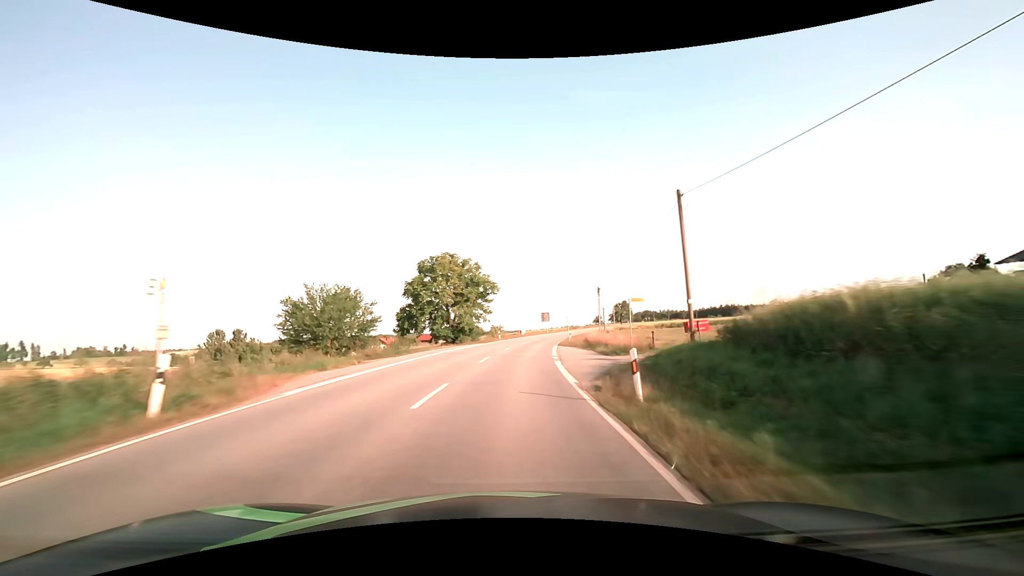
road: secondary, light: Day
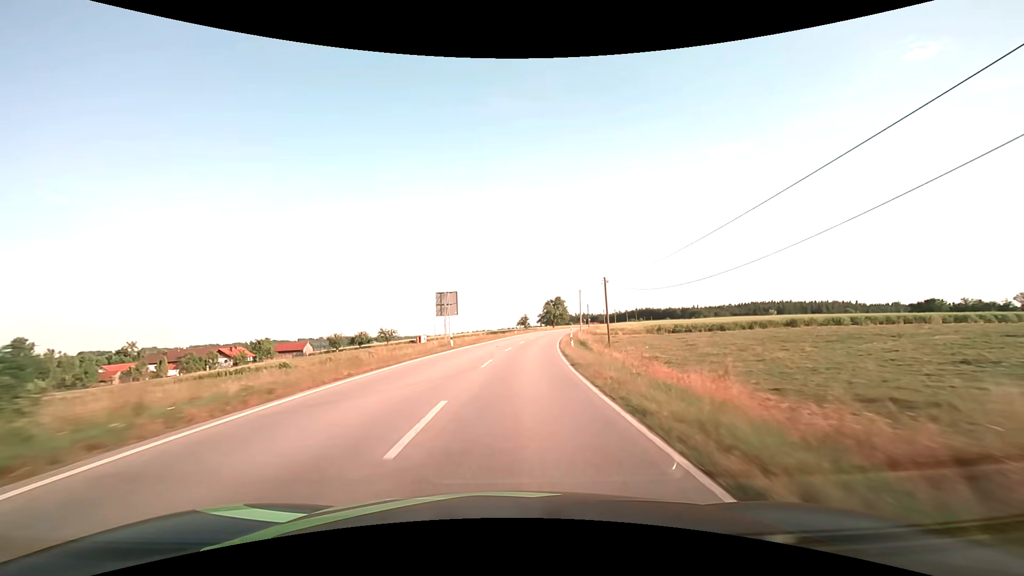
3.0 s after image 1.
(+5.4, +62.5) m; +10°
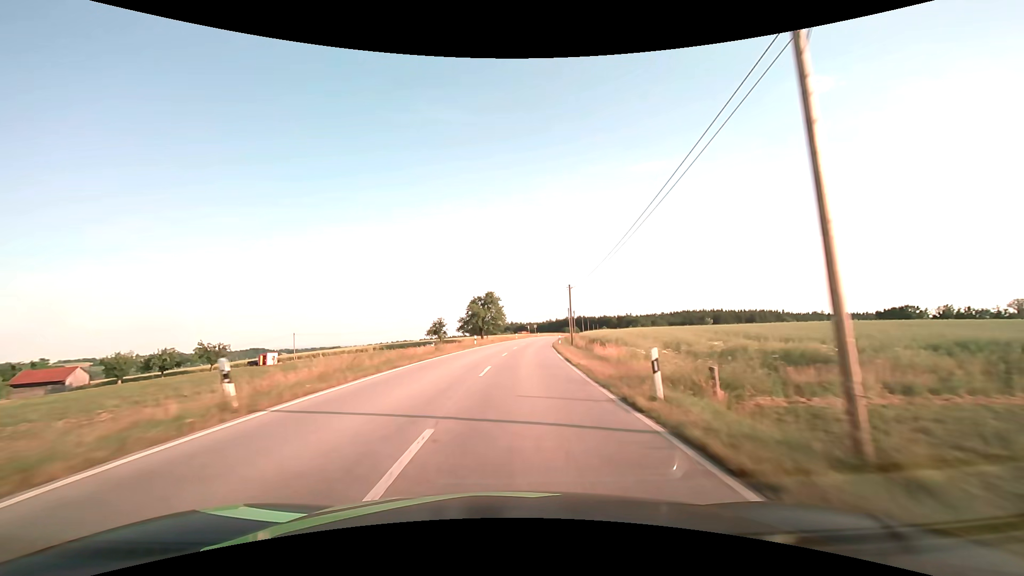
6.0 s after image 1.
(+4.9, +62.2) m; +9°
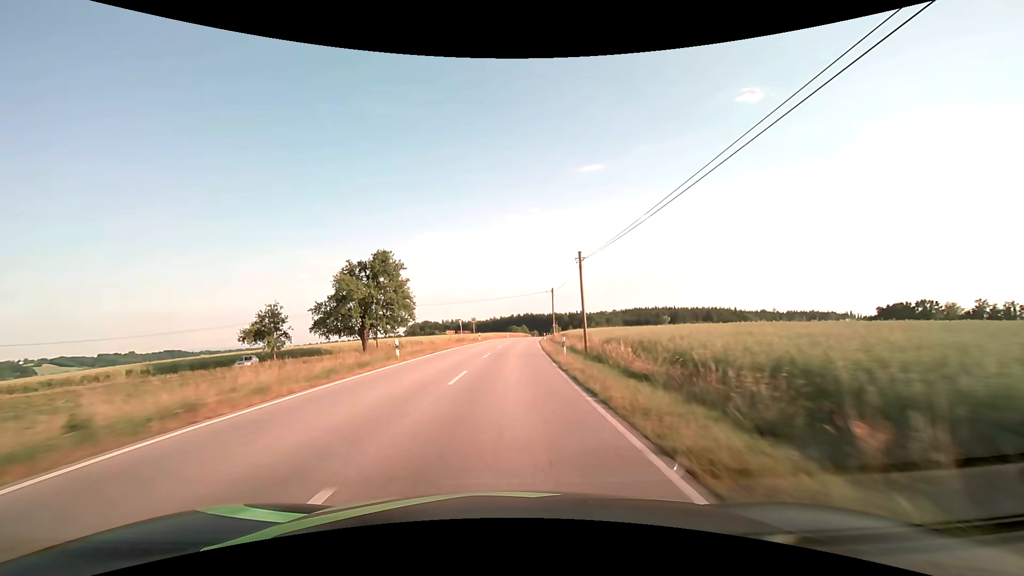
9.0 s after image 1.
(+4.2, +62.2) m; +7°
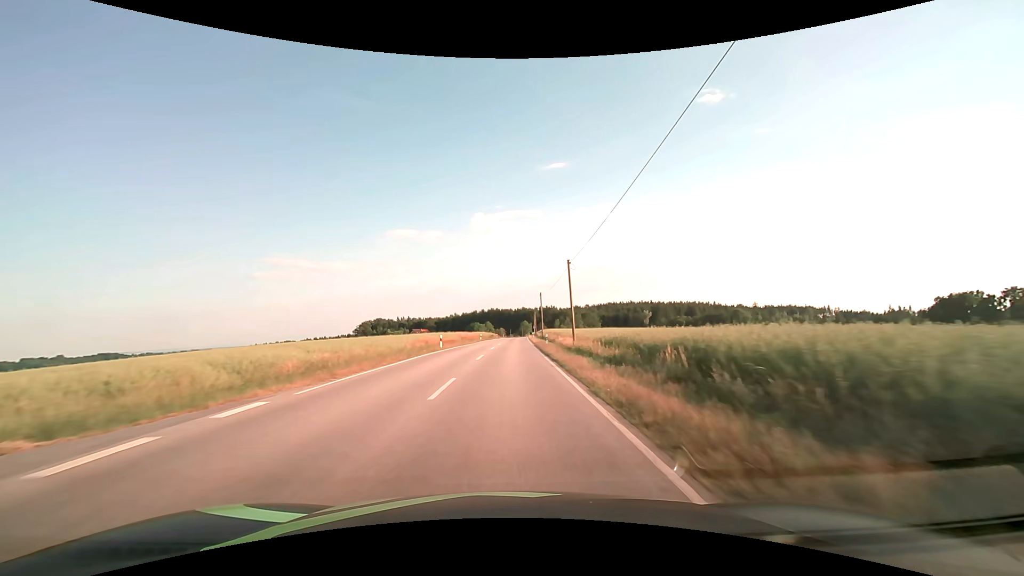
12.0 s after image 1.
(+2.4, +62.4) m; +4°
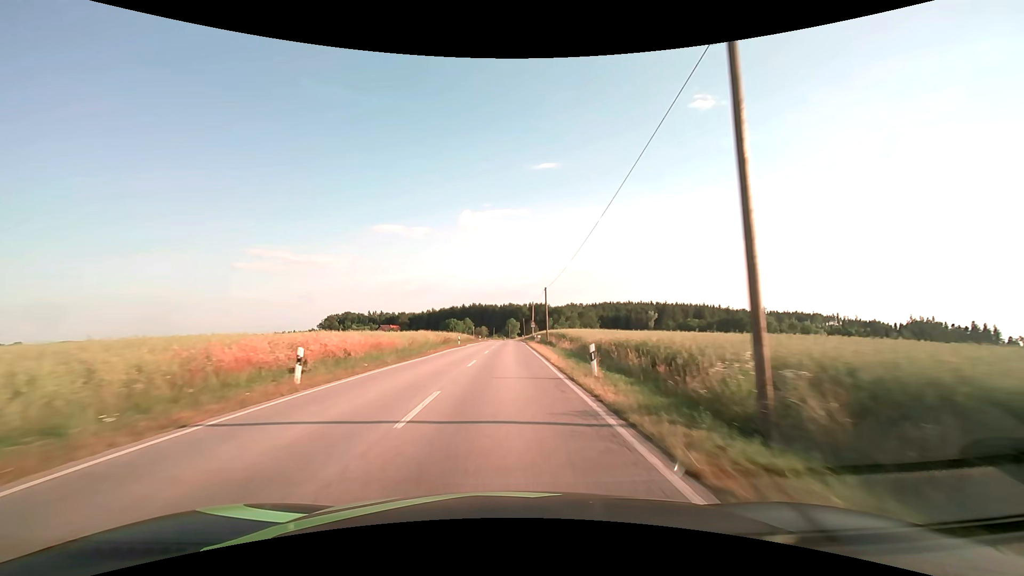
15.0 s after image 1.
(+1.0, +62.7) m; +2°
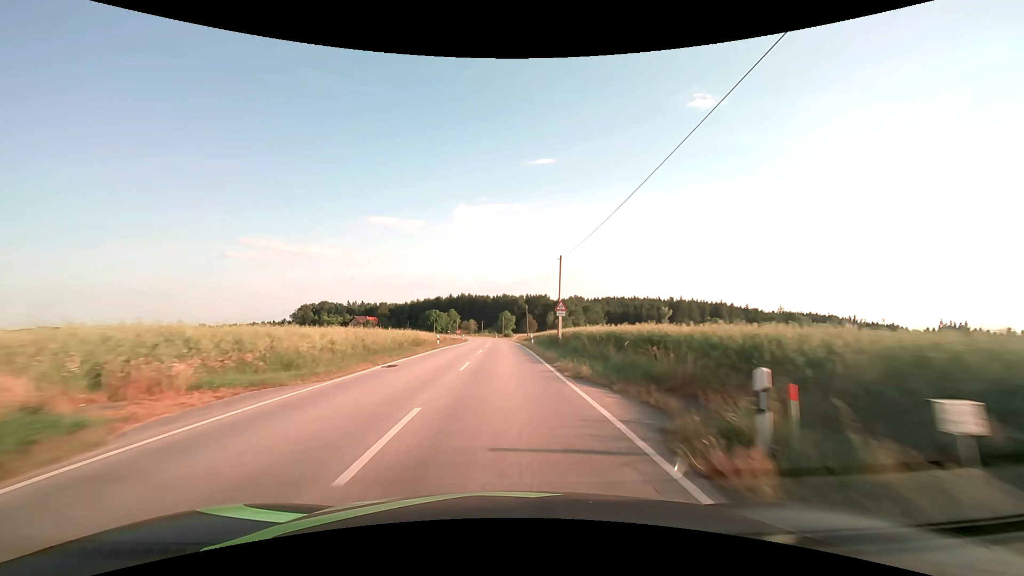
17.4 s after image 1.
(+0.2, +50.3) m; +1°
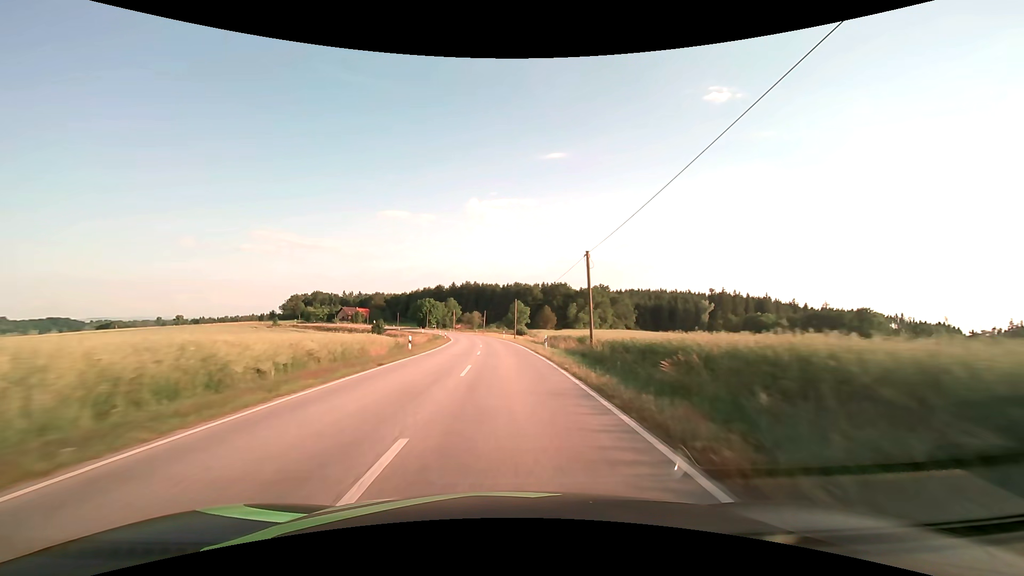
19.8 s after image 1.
(-0.4, +50.3) m; -1°
(0, +10) (0, +20) (0, +30) (-1, +40) (-1, +50) (-2, +60) (-3, +70) (-4, +80) (-5, +90) (-7, +100) m
